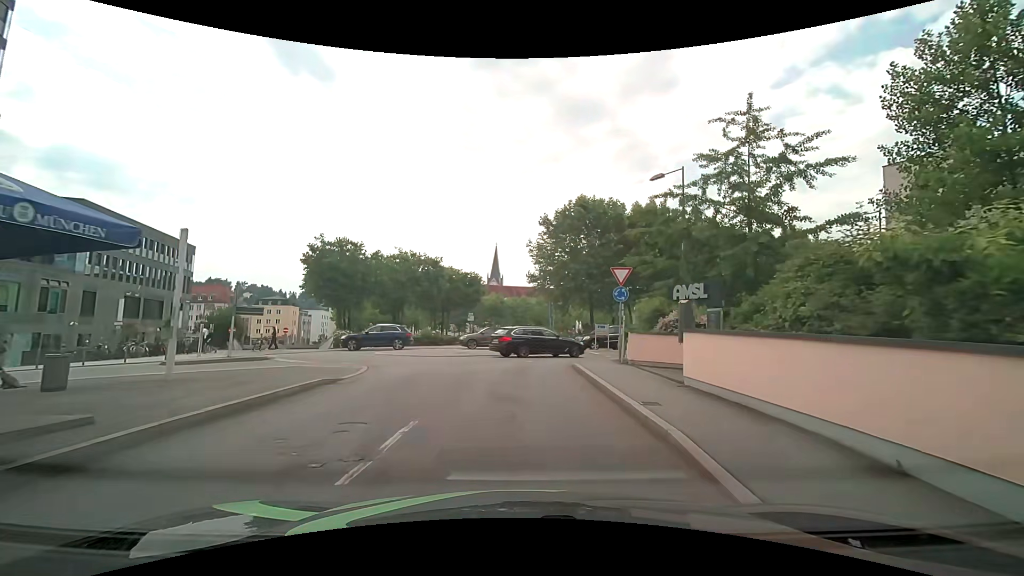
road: residential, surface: asphalt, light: Day
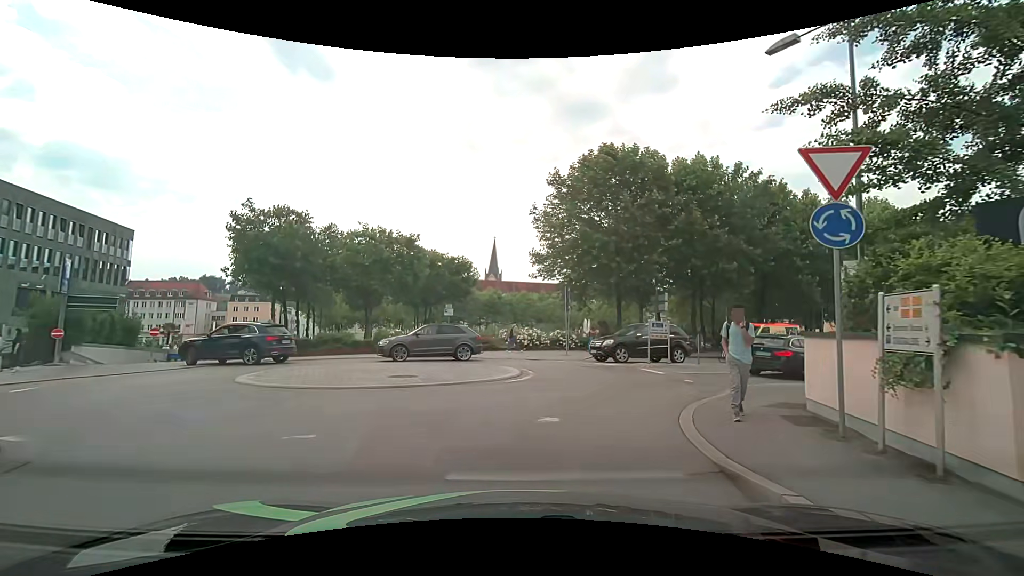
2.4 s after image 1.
(+0.1, +12.9) m; 0°
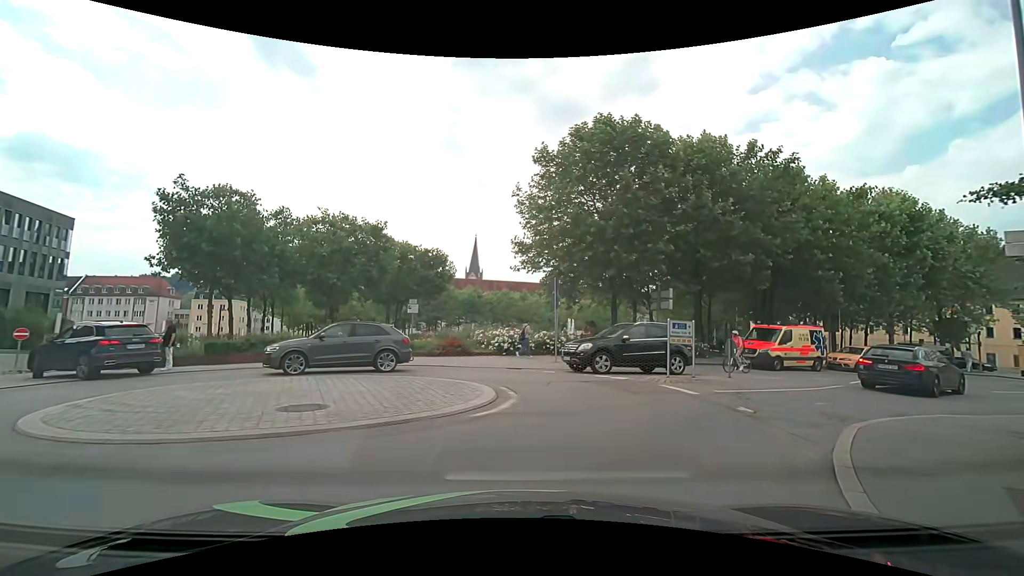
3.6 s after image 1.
(+0.1, +4.8) m; +2°
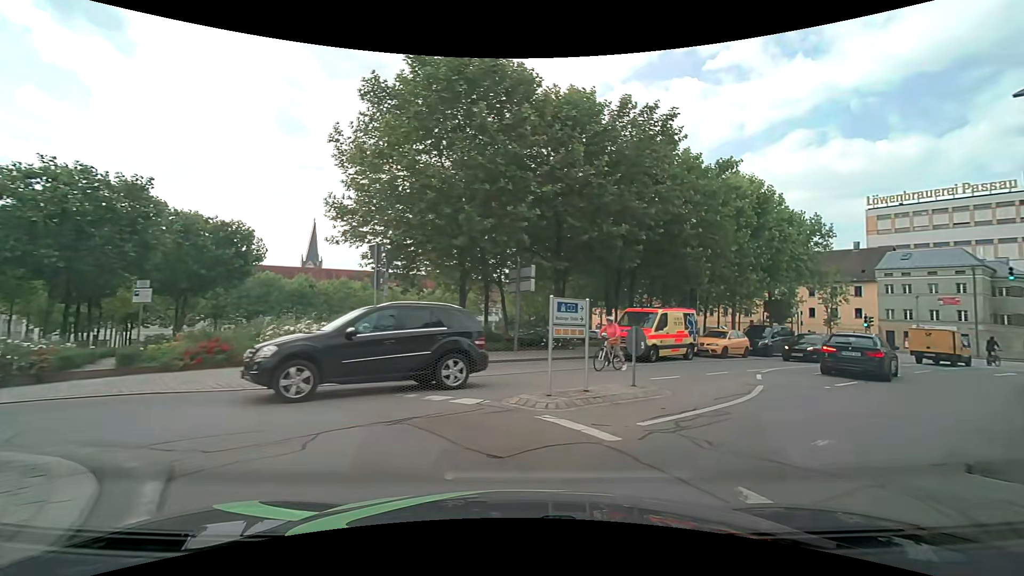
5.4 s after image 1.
(+0.8, +6.7) m; +17°
